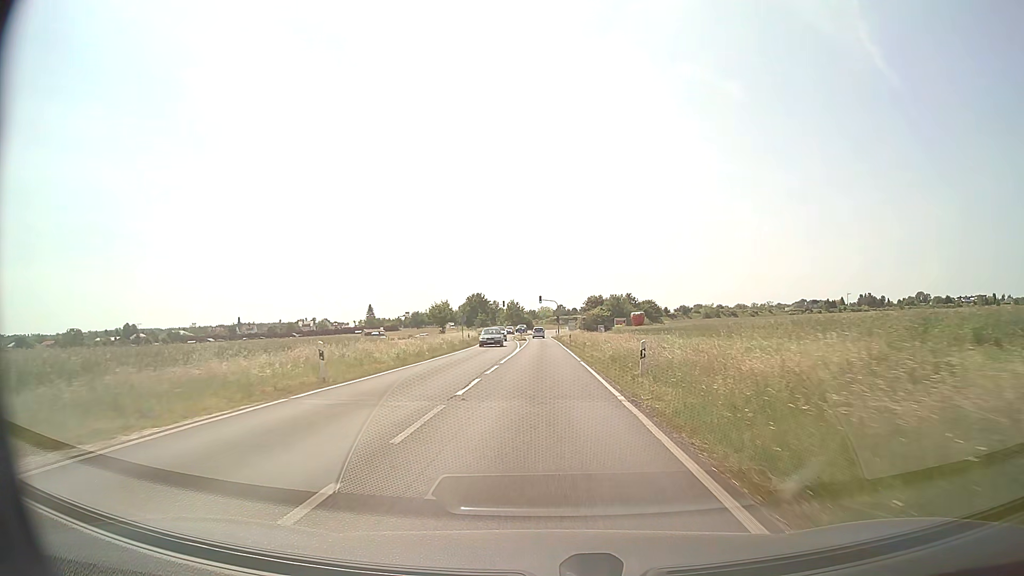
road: secondary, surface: asphalt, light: Day
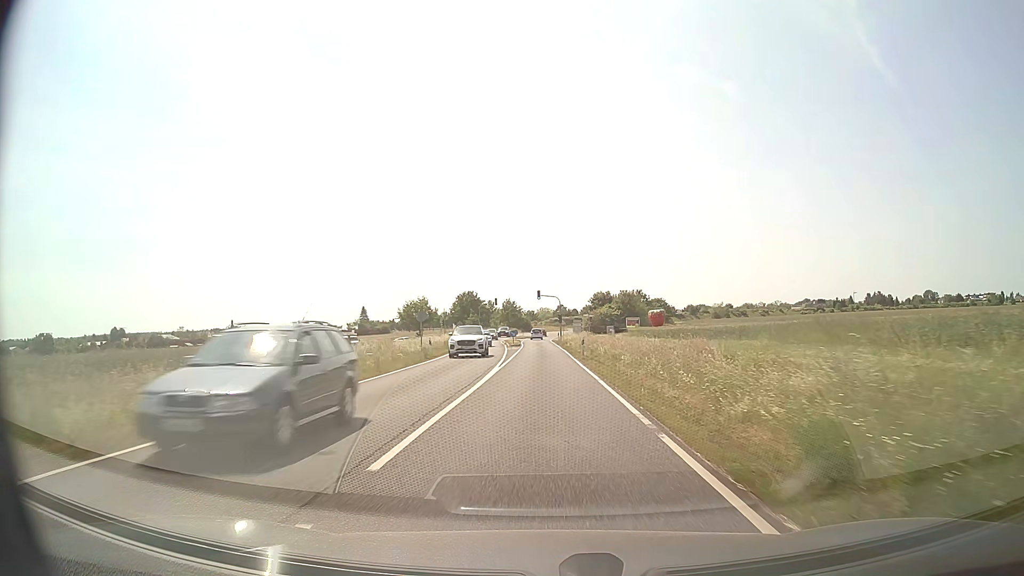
(0.0, +19.1) m; 0°
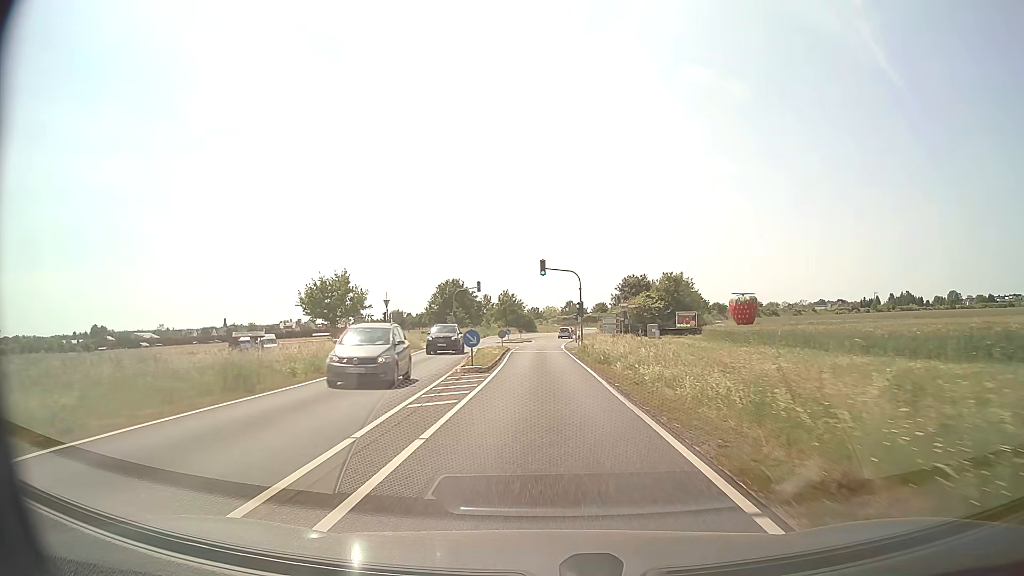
(-0.3, +37.8) m; -1°
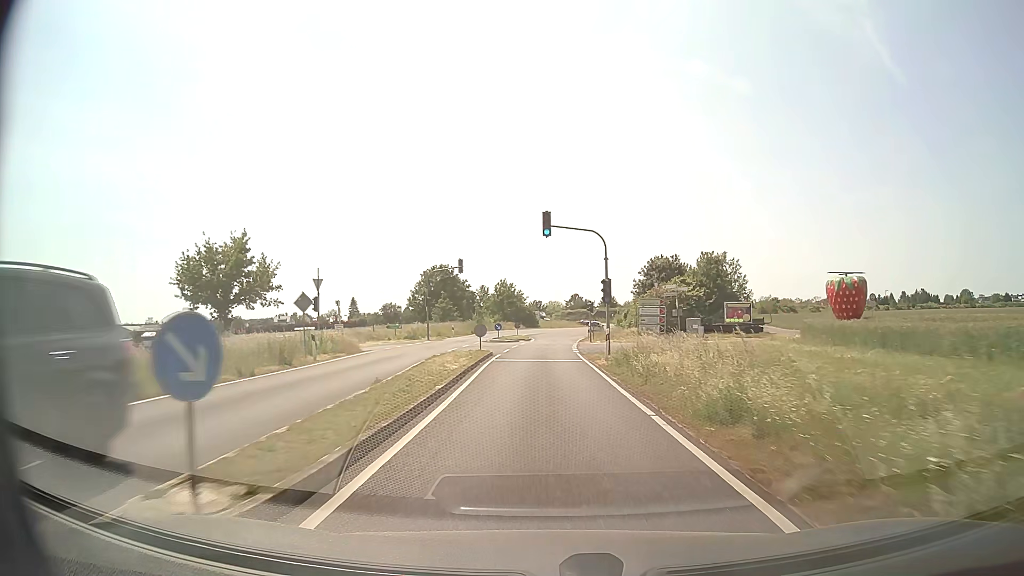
(0.0, +18.7) m; 0°
(0, +10) (0, +20) (0, +30) (0, +40) (+1, +50) (+1, +60) (+3, +70) (+4, +80) (+6, +90) (+8, +99) m
